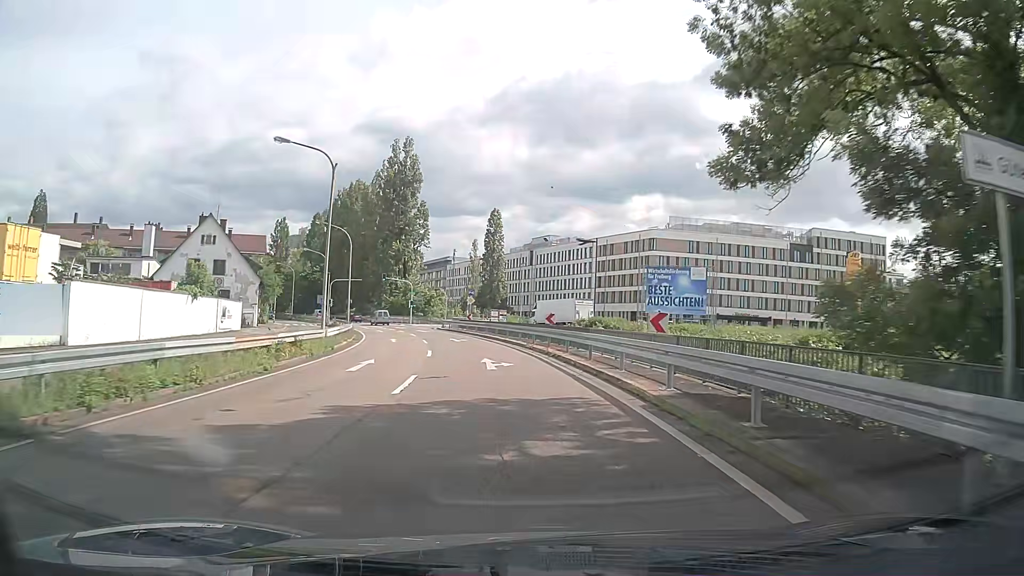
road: trunk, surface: asphalt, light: Day
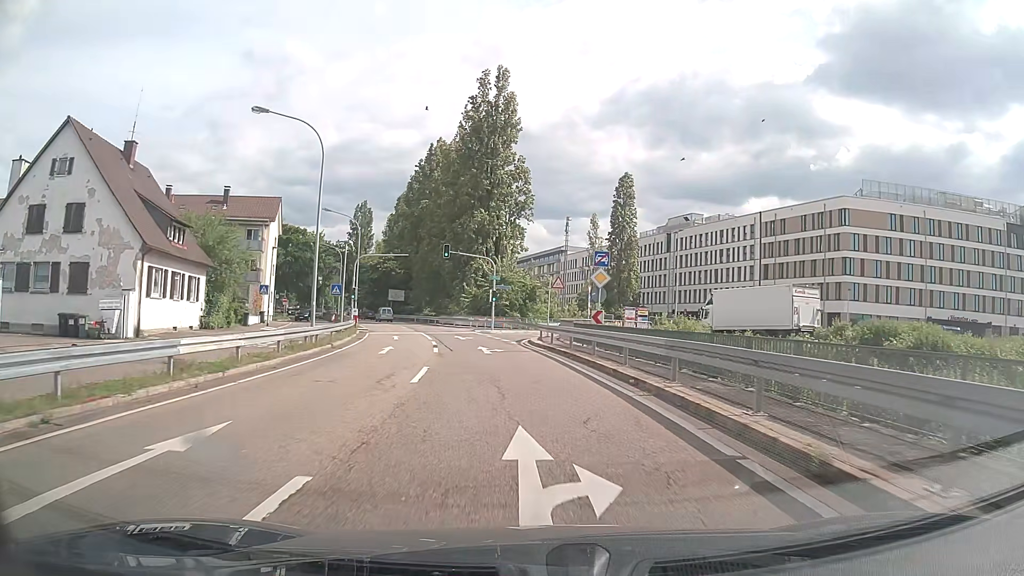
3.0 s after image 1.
(-3.2, +34.7) m; -10°
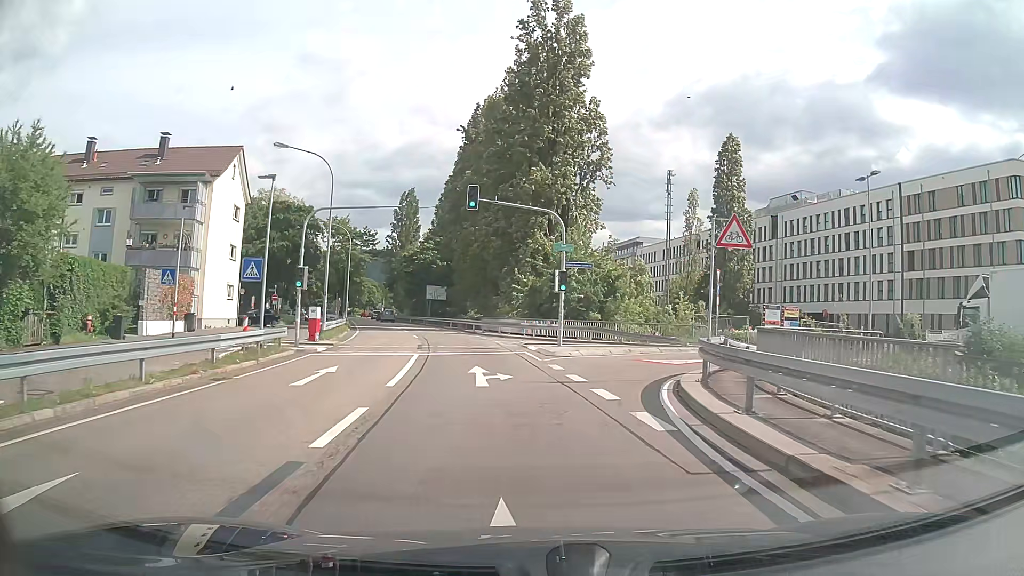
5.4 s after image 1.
(-1.3, +23.3) m; -6°
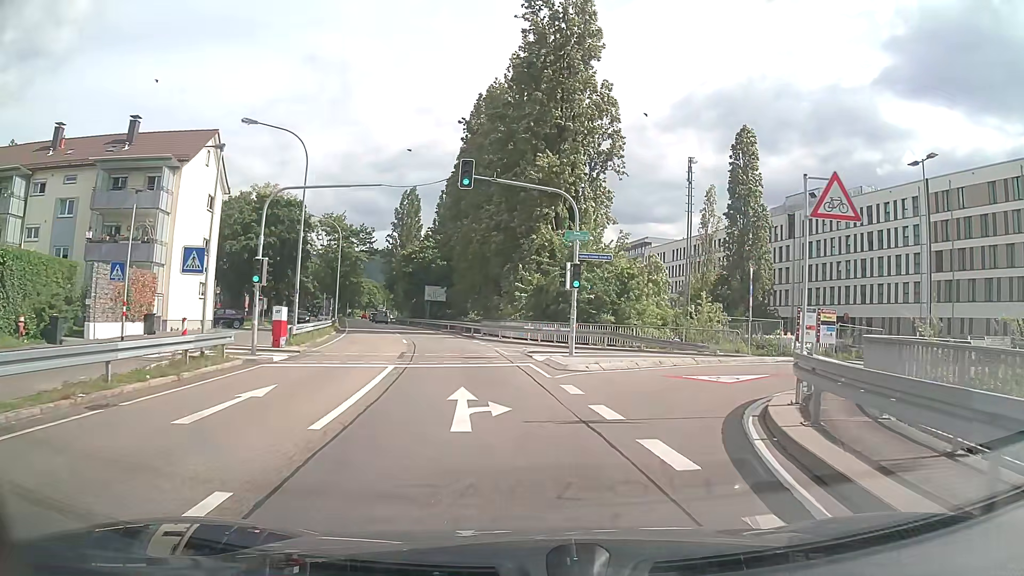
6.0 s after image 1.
(0.0, +4.8) m; 0°
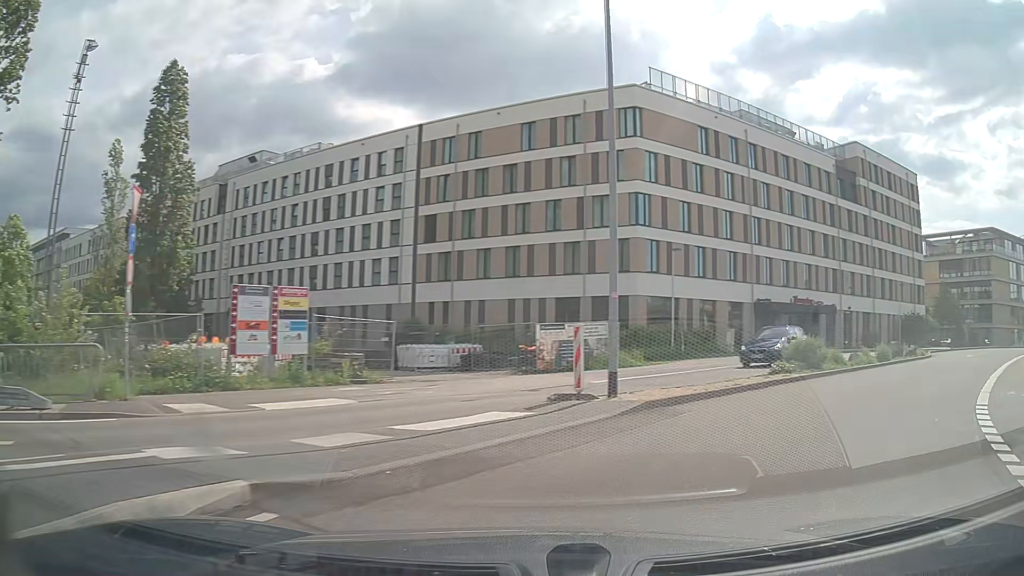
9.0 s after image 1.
(+5.8, +17.3) m; +51°
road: residential
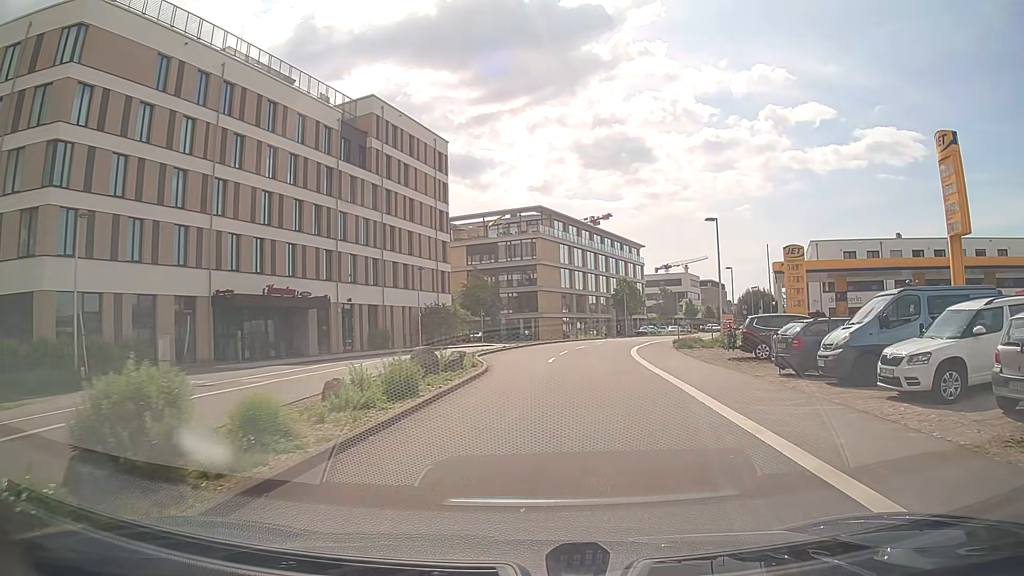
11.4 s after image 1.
(+6.1, +13.1) m; +41°
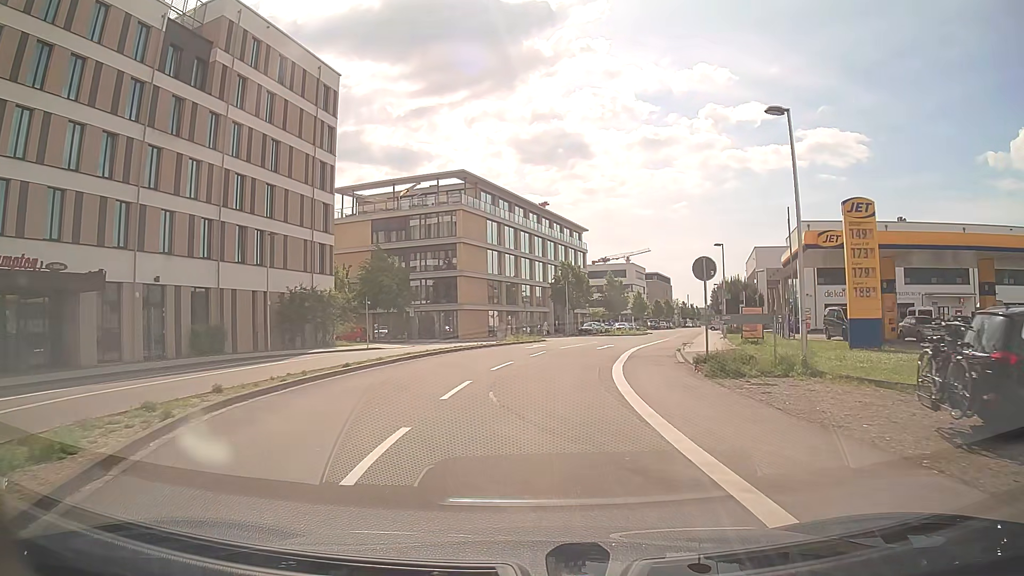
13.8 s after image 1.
(+1.3, +18.1) m; +5°
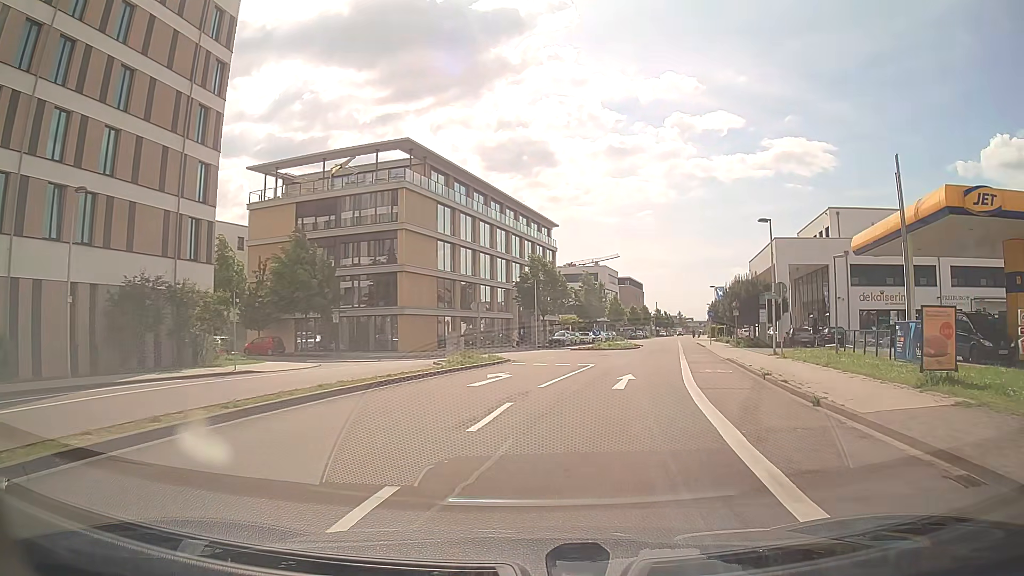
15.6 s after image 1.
(+0.2, +14.8) m; +3°
(+1, +10) (+2, +20) (+4, +30) (+7, +39) (+9, +49) (+11, +59) (+13, +69) (+15, +78) (+17, +88) (+20, +98) m
